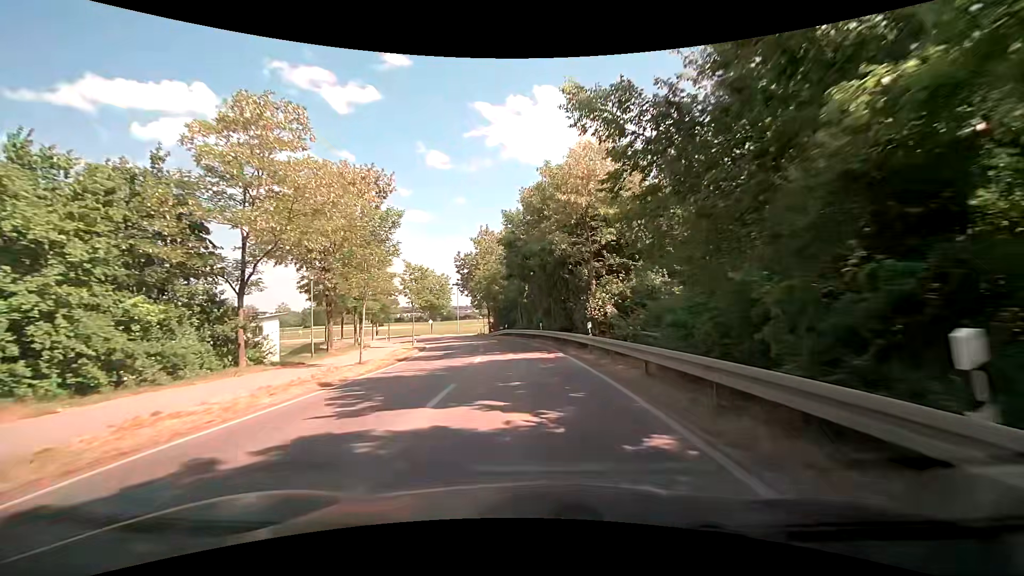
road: tertiary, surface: asphalt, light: Day
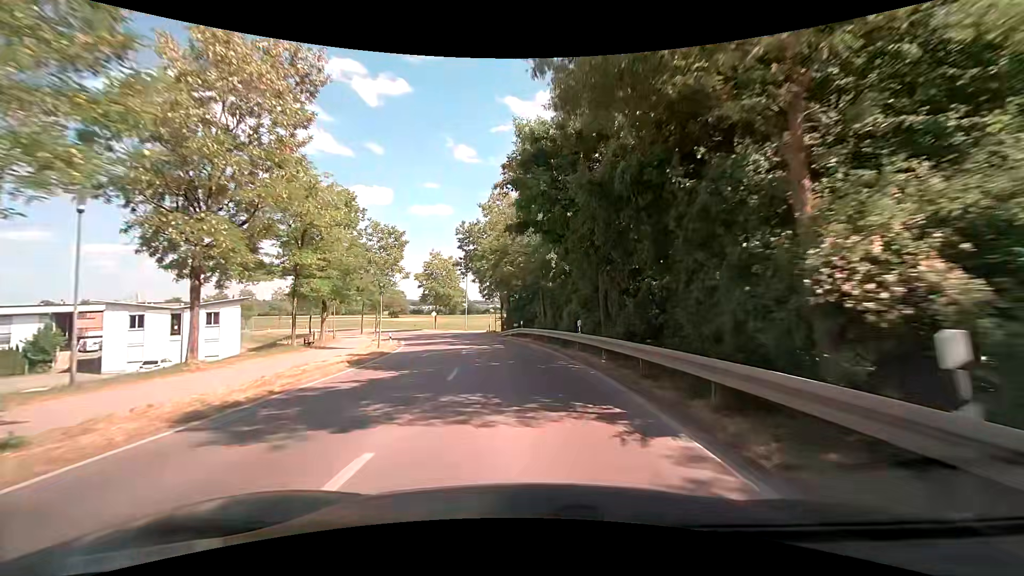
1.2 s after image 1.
(-0.2, +15.8) m; -2°
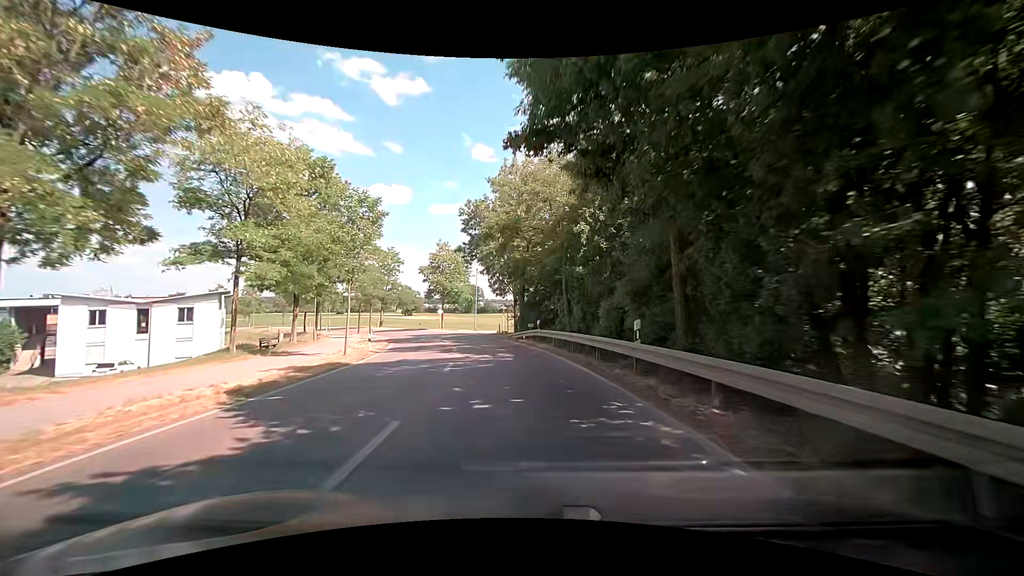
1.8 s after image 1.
(-0.1, +8.0) m; -2°
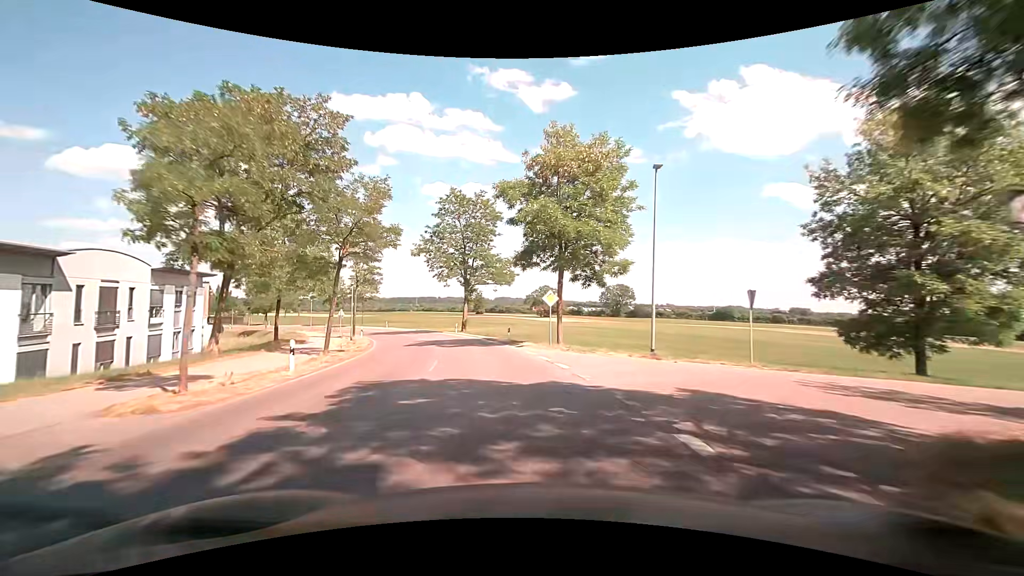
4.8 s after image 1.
(-5.5, +40.9) m; -16°
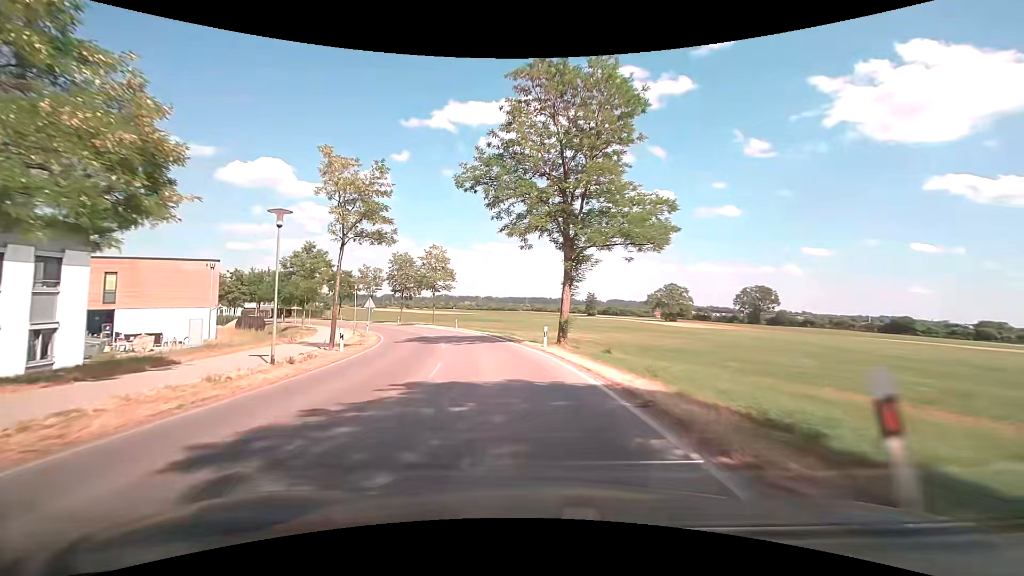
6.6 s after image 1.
(-2.9, +25.5) m; -13°
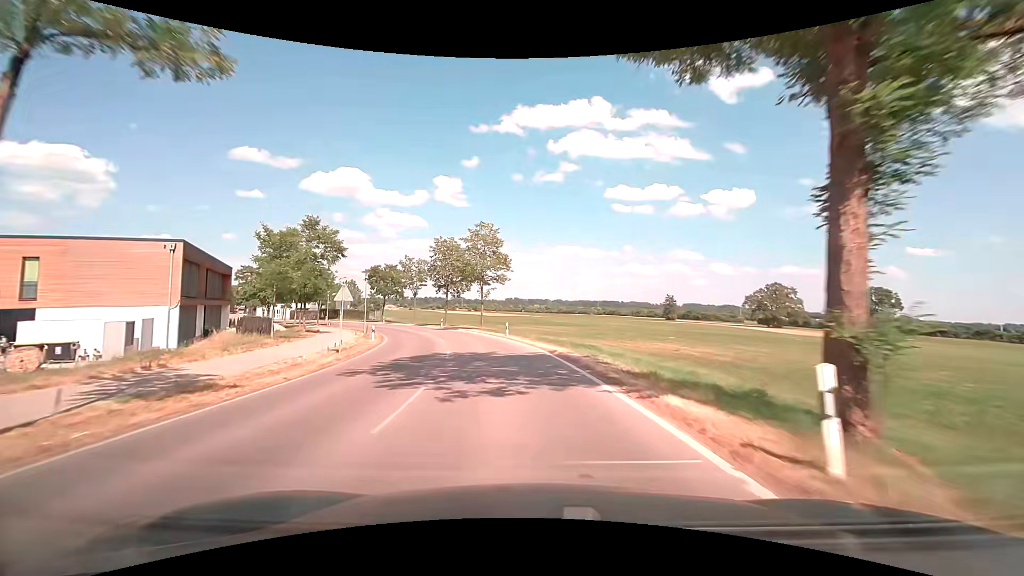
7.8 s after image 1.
(-1.2, +17.3) m; -8°
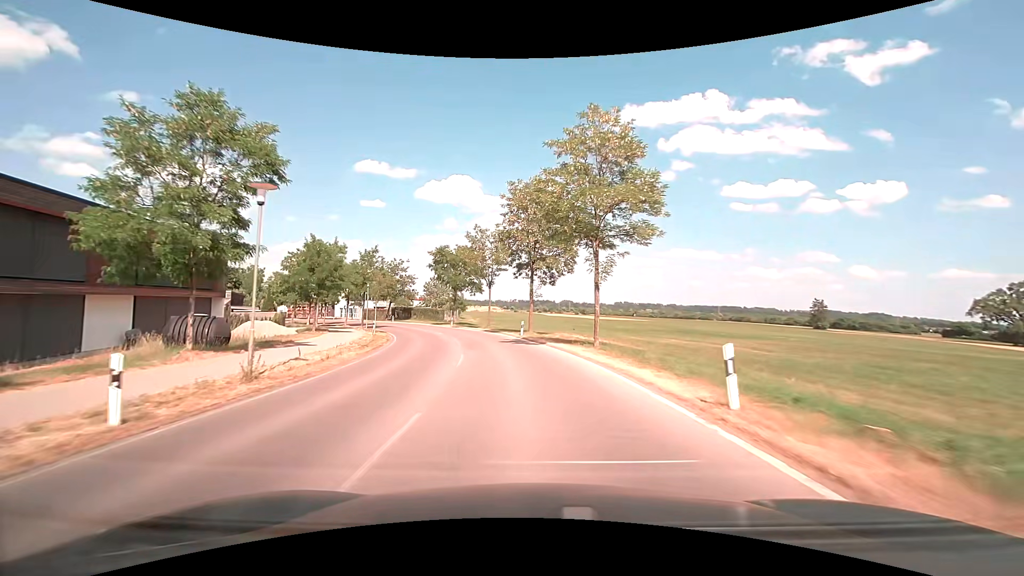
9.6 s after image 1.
(-2.8, +26.0) m; -12°
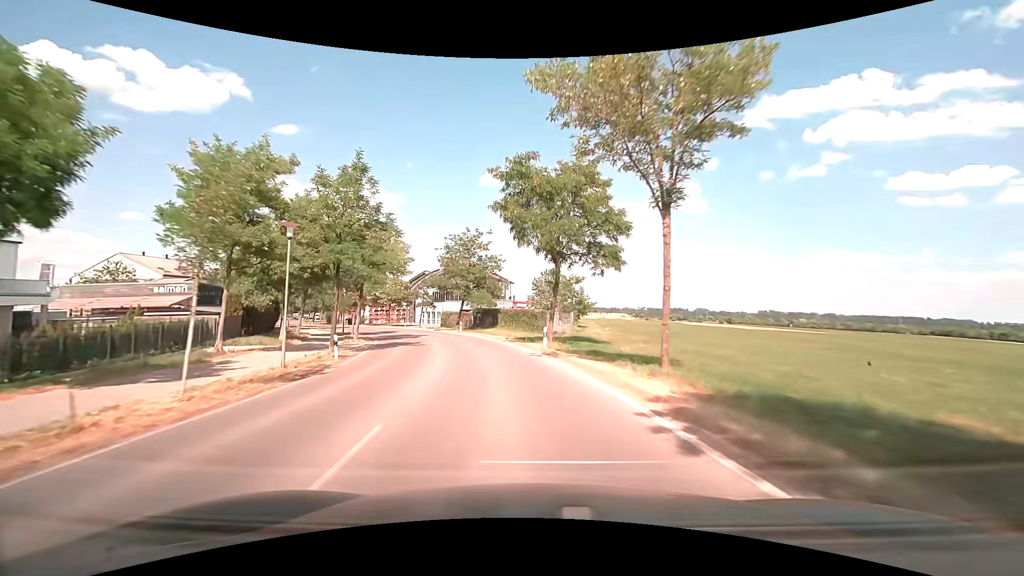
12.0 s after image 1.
(-4.1, +34.9) m; -14°
(0, +10) (-2, +20) (-4, +30) (-6, +39) (-10, +49) (-15, +58) (-20, +66) (-25, +74) (-31, +82) (-37, +90) m
